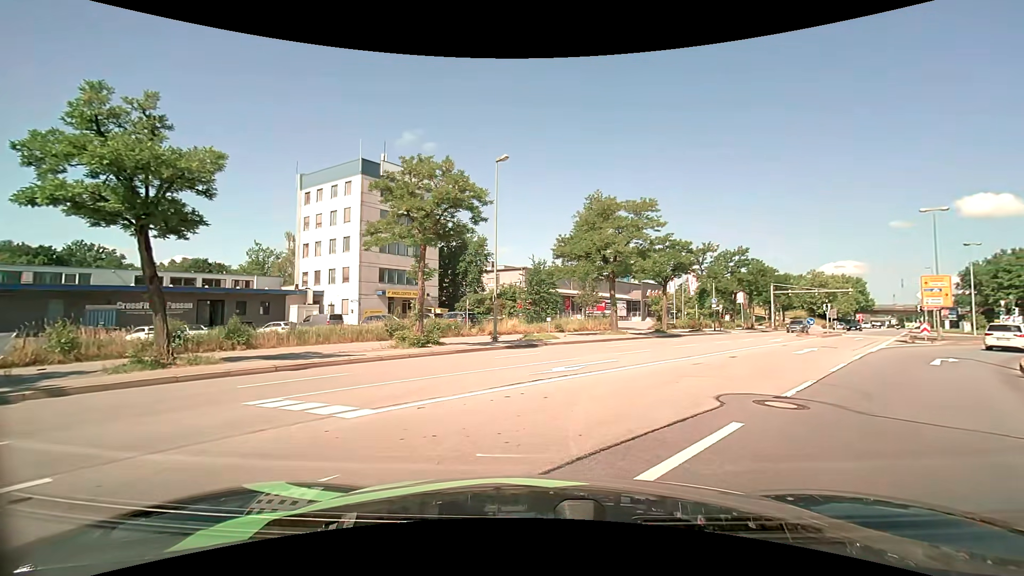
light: Day
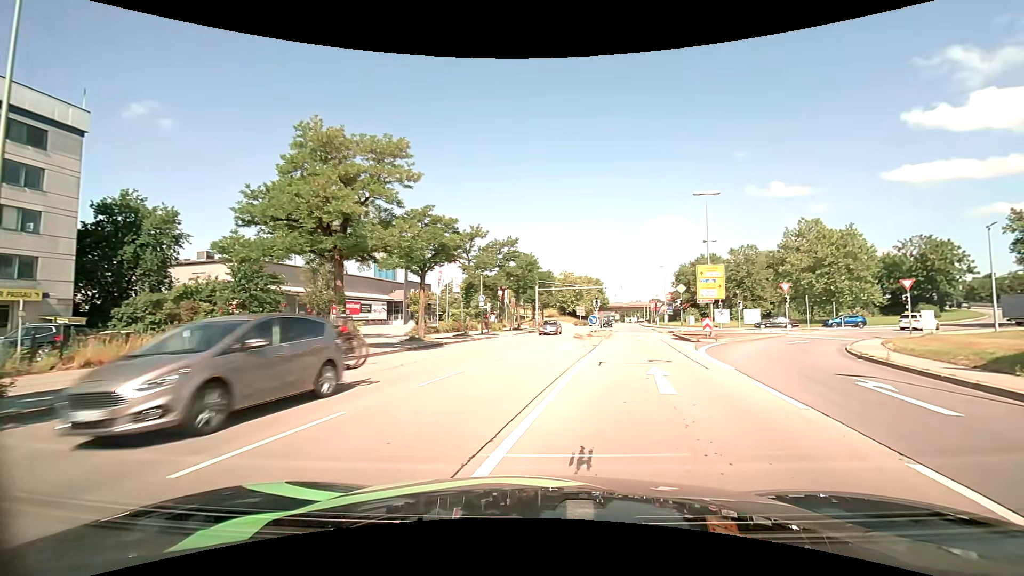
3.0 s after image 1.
(+2.7, +13.8) m; +24°
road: primary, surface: asphalt
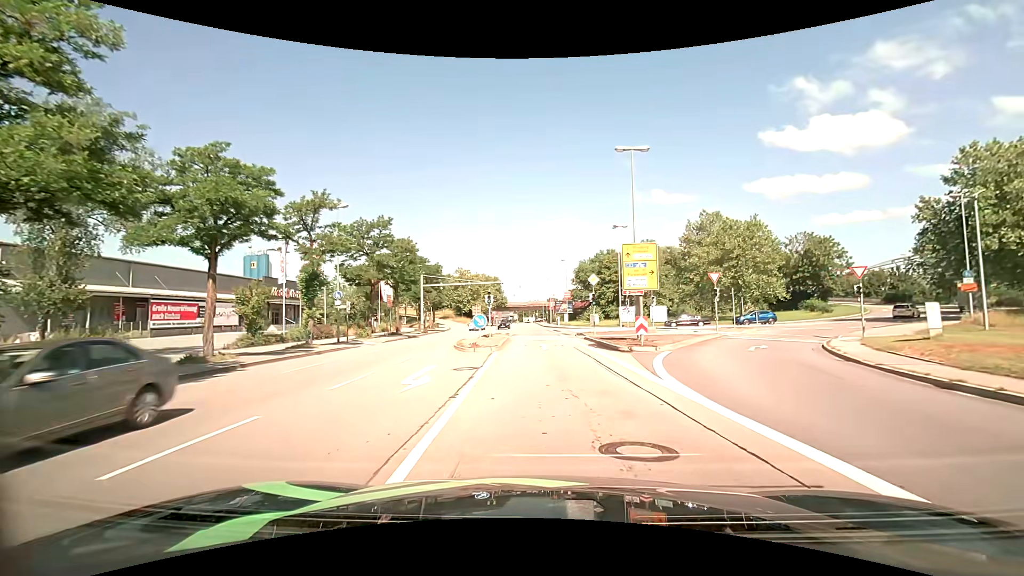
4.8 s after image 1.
(+1.4, +11.2) m; +12°
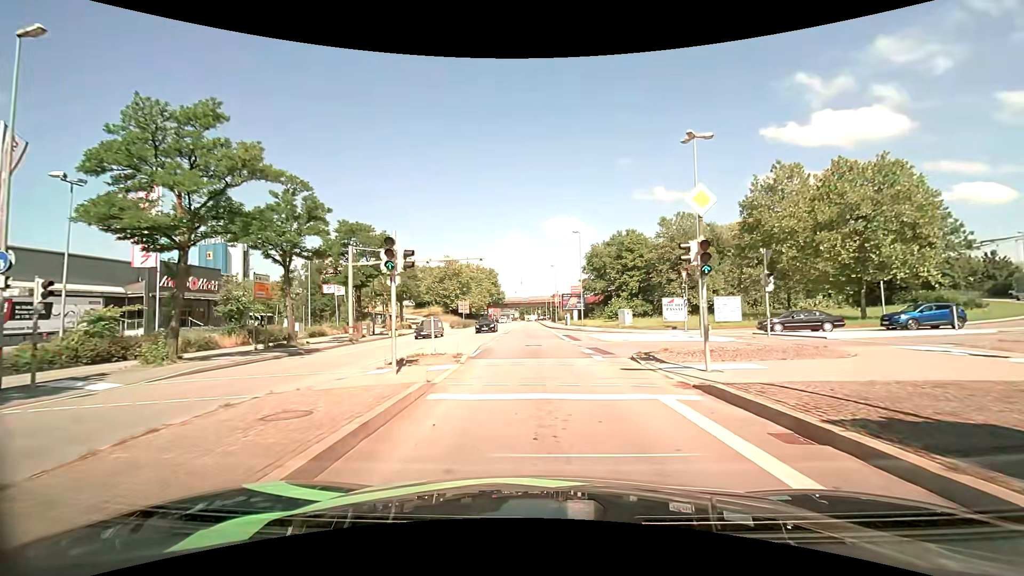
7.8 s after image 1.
(0.0, +23.9) m; -1°
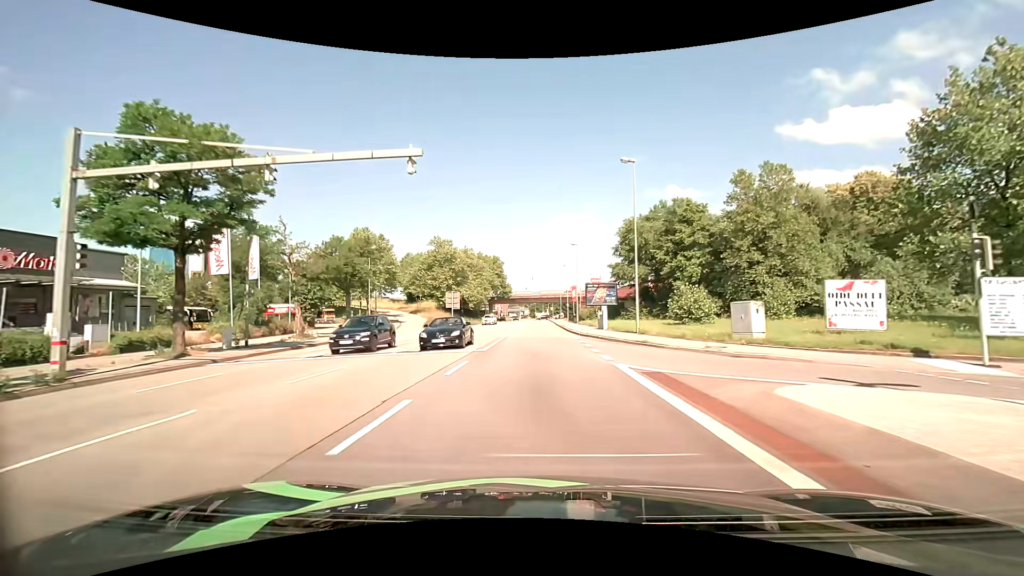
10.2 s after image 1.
(-0.4, +24.2) m; -2°
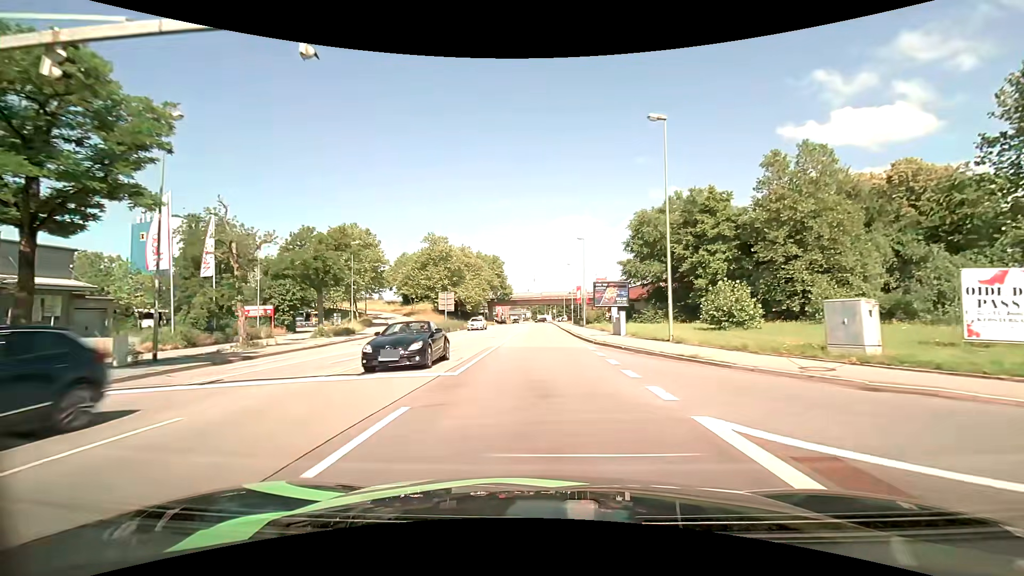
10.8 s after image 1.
(0.0, +6.7) m; 0°
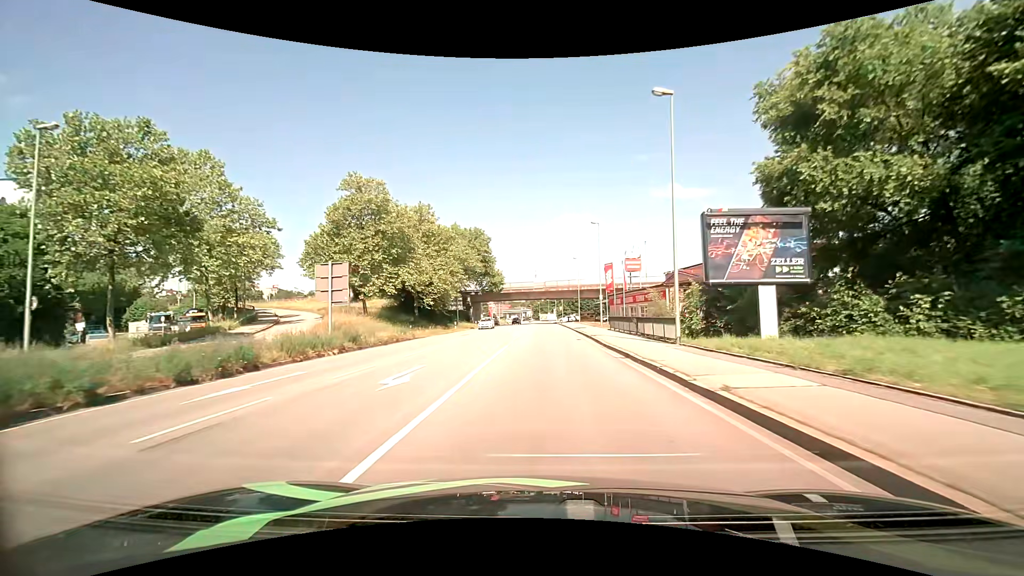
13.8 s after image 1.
(-0.2, +37.1) m; 0°
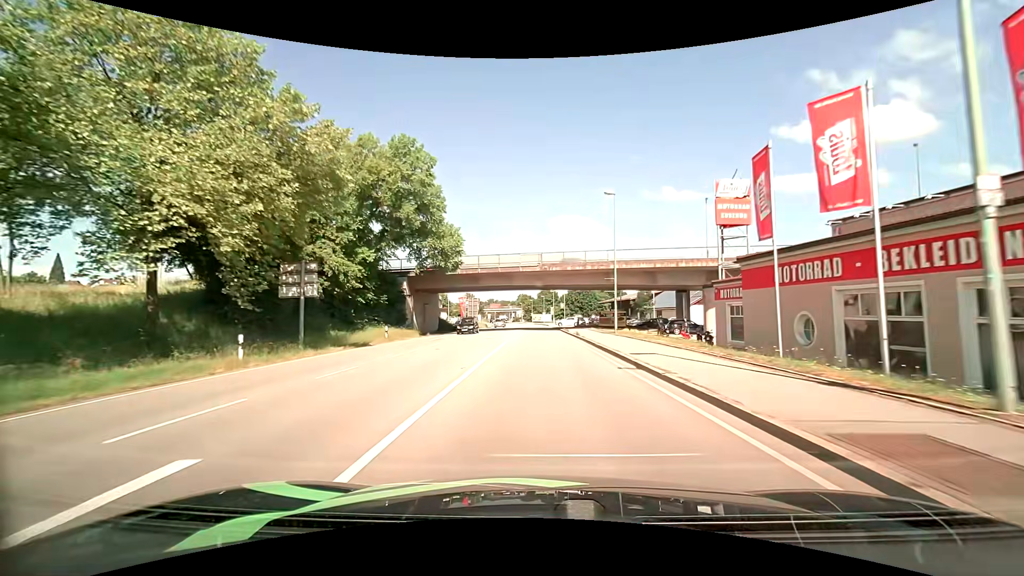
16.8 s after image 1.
(+0.2, +42.7) m; +1°
(0, +10) (0, +20) (0, +30) (0, +40) (0, +50) (0, +60) (0, +70) (0, +80) (-1, +90) (-1, +100) m
